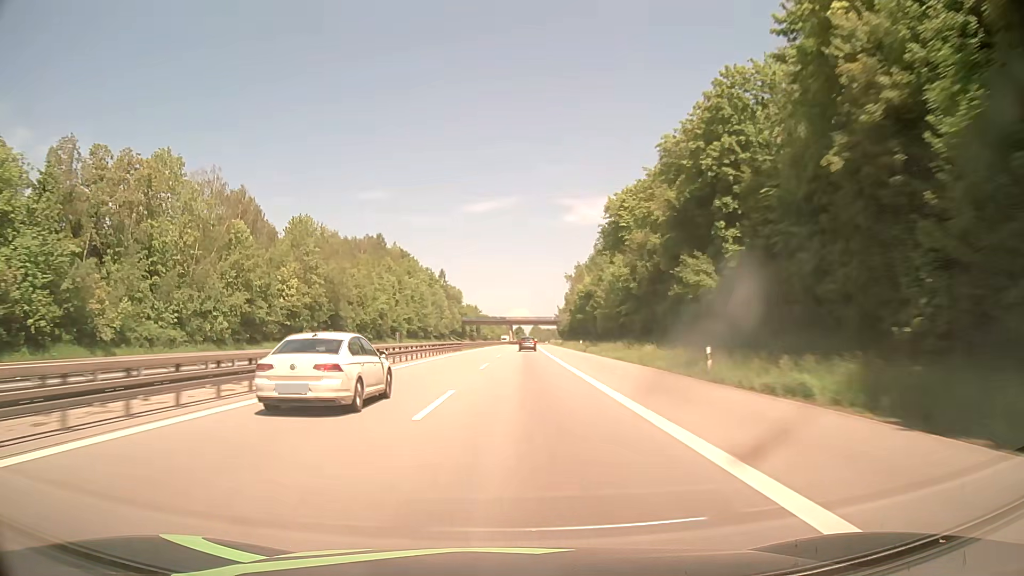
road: motorway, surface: asphalt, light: Day
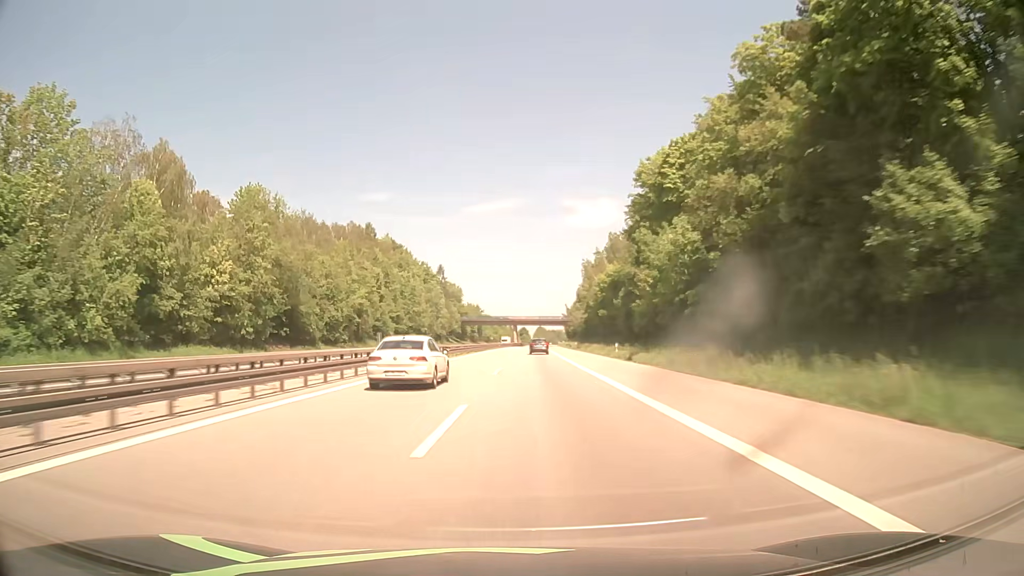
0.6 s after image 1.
(-0.1, +21.1) m; 0°
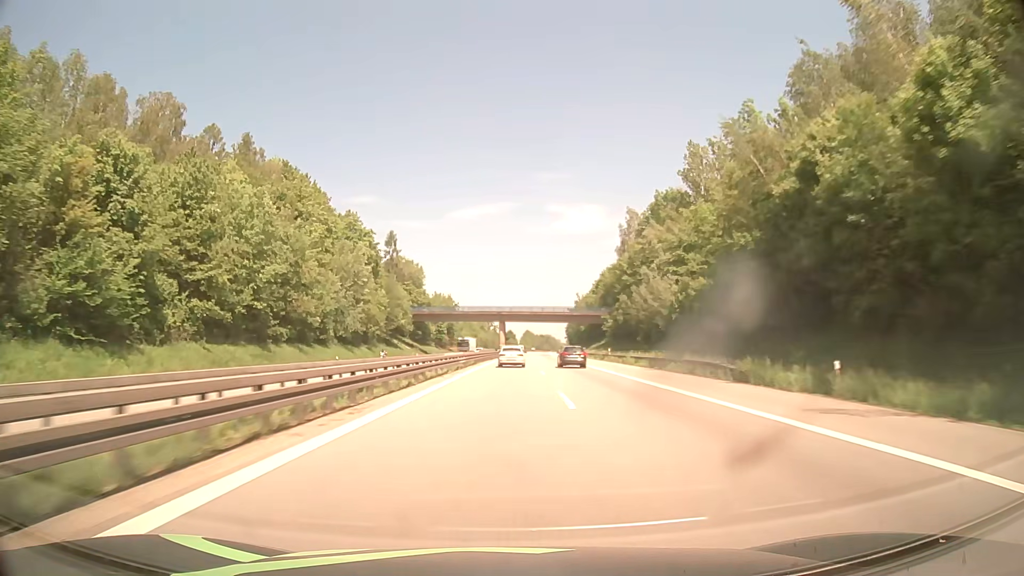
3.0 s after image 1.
(0.0, +83.1) m; +1°
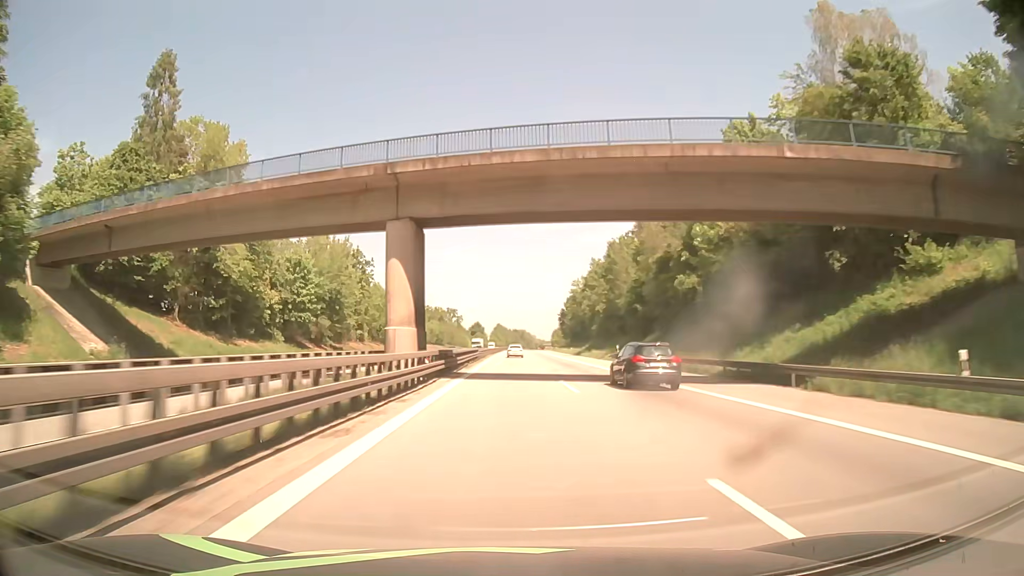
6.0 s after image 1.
(+2.3, +108.0) m; +2°
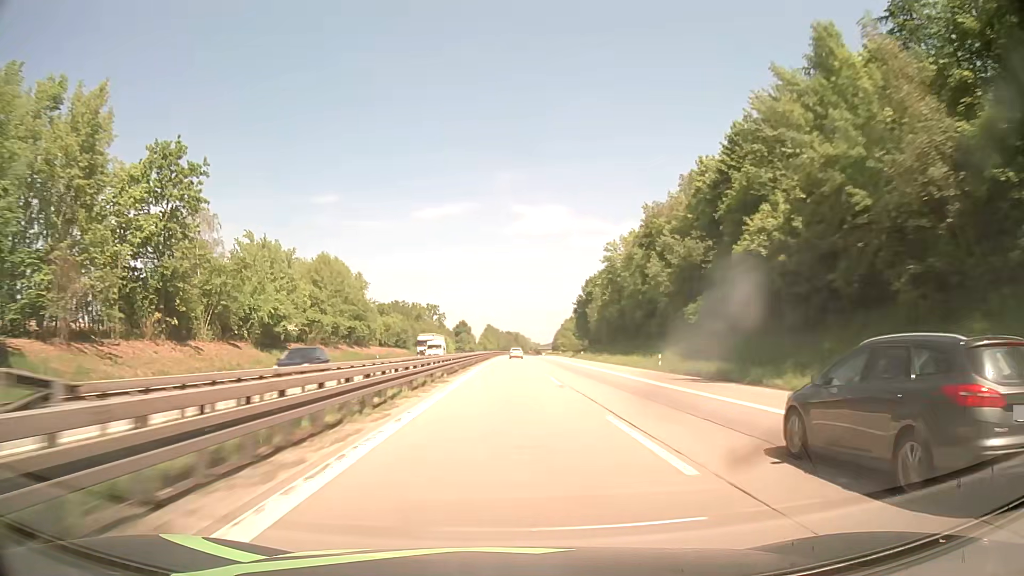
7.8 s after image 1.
(+0.5, +67.3) m; +1°
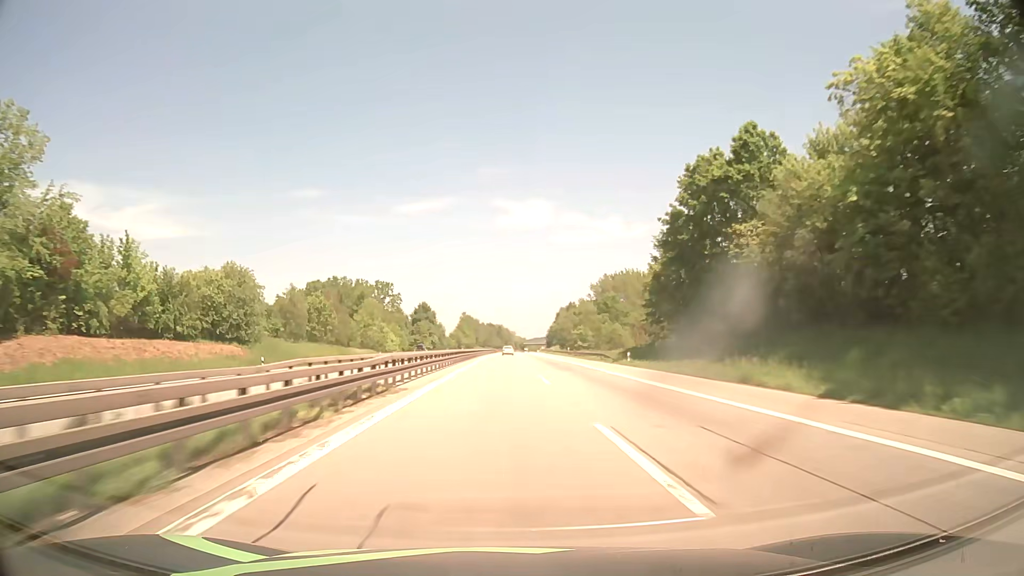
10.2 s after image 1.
(+1.2, +92.6) m; +1°
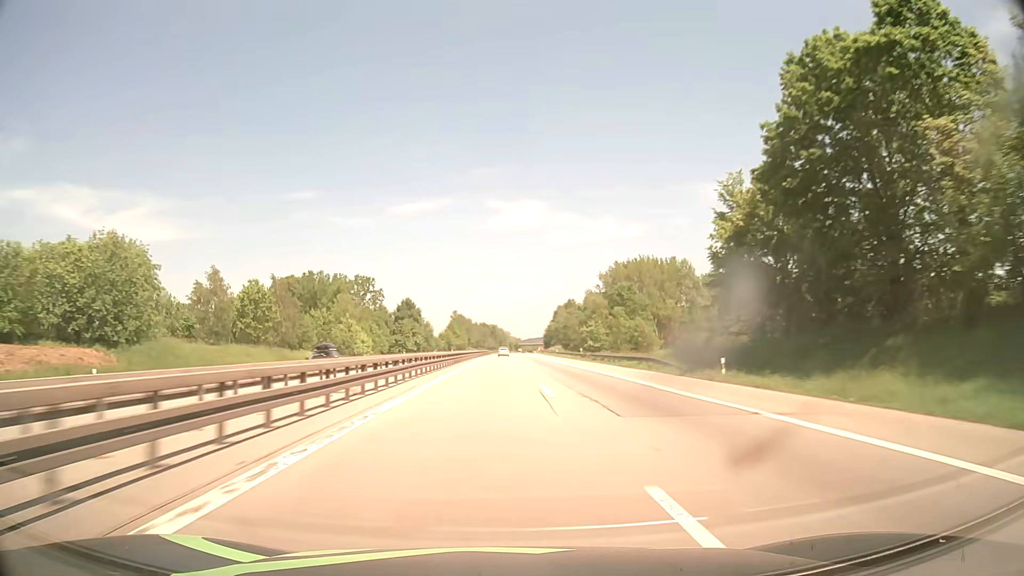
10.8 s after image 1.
(+0.2, +23.7) m; +1°
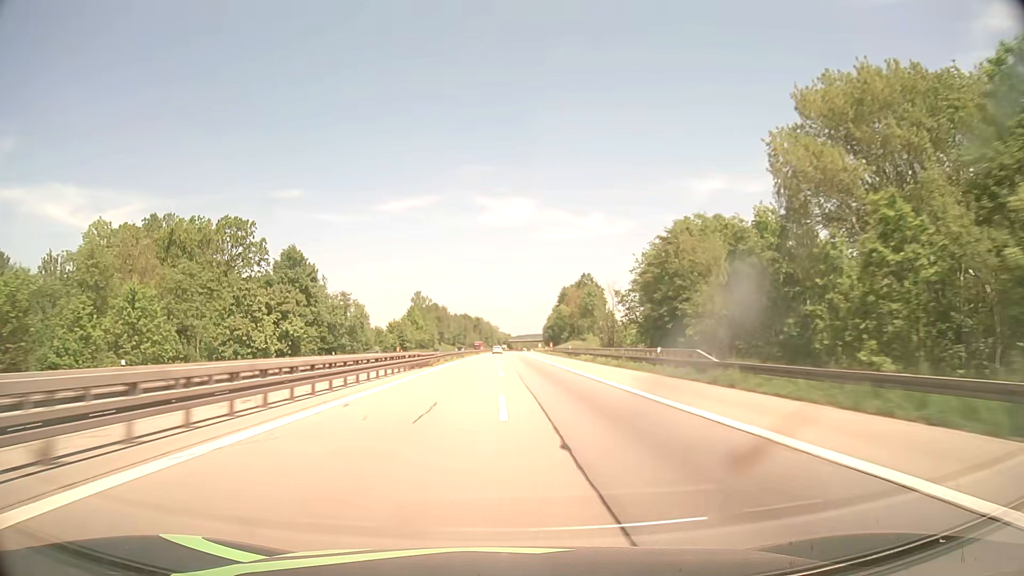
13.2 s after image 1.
(+1.1, +96.7) m; +1°
(0, +10) (0, +20) (0, +30) (0, +40) (0, +50) (0, +60) (0, +70) (0, +80) (+1, +90) (+1, +100) m
